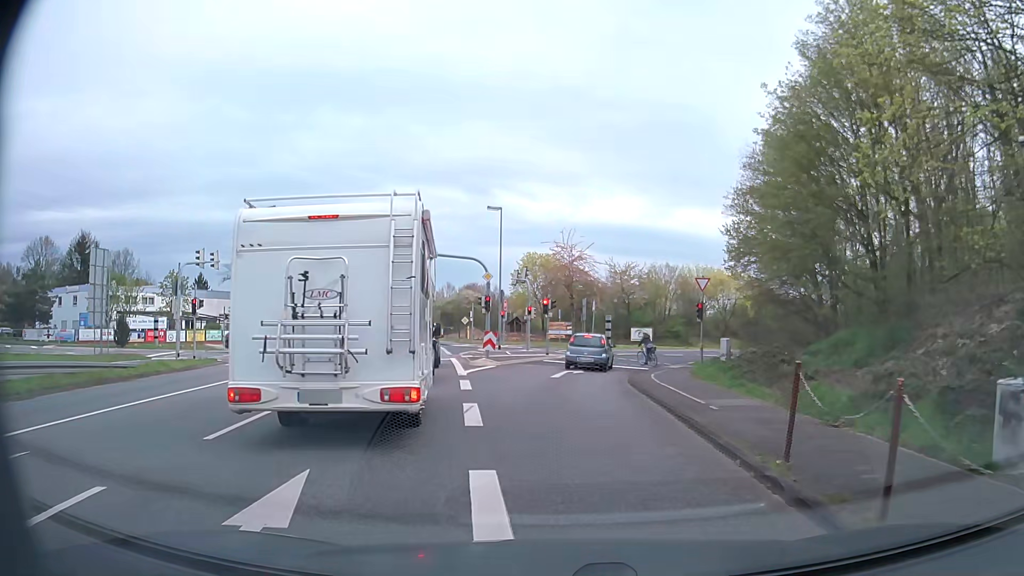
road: secondary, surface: asphalt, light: Day
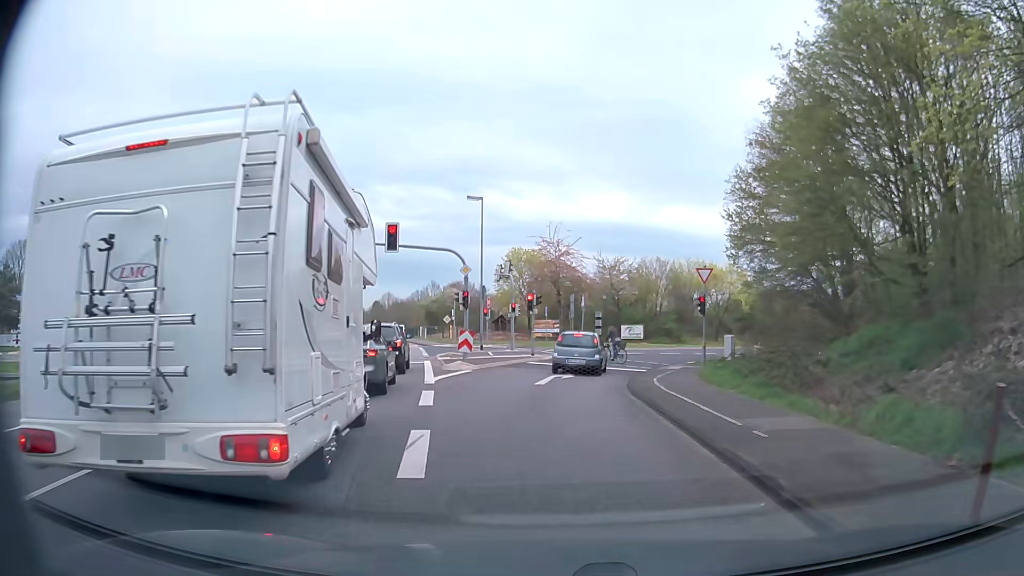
(0.0, +3.4) m; +1°
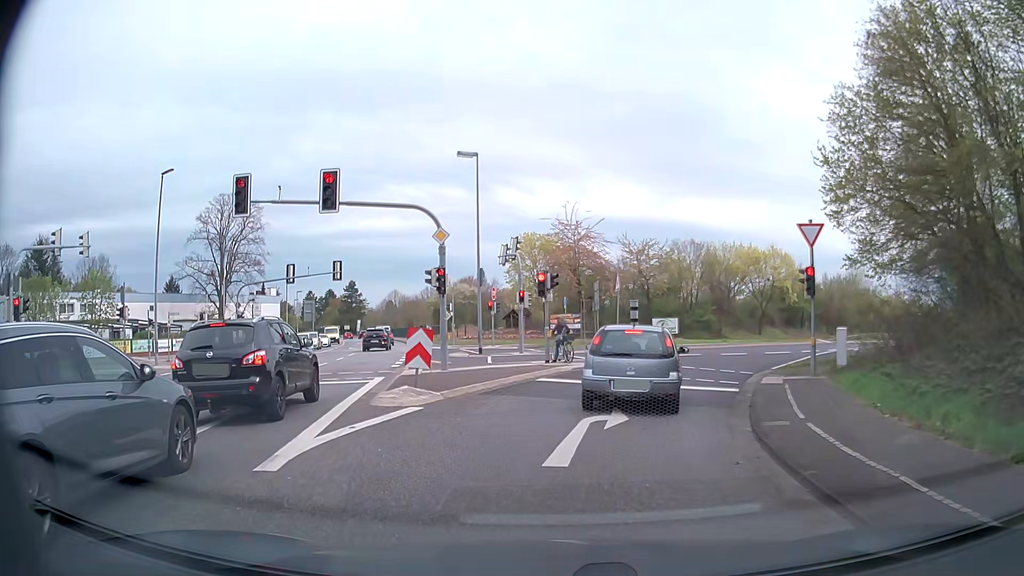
(-0.2, +11.0) m; -4°
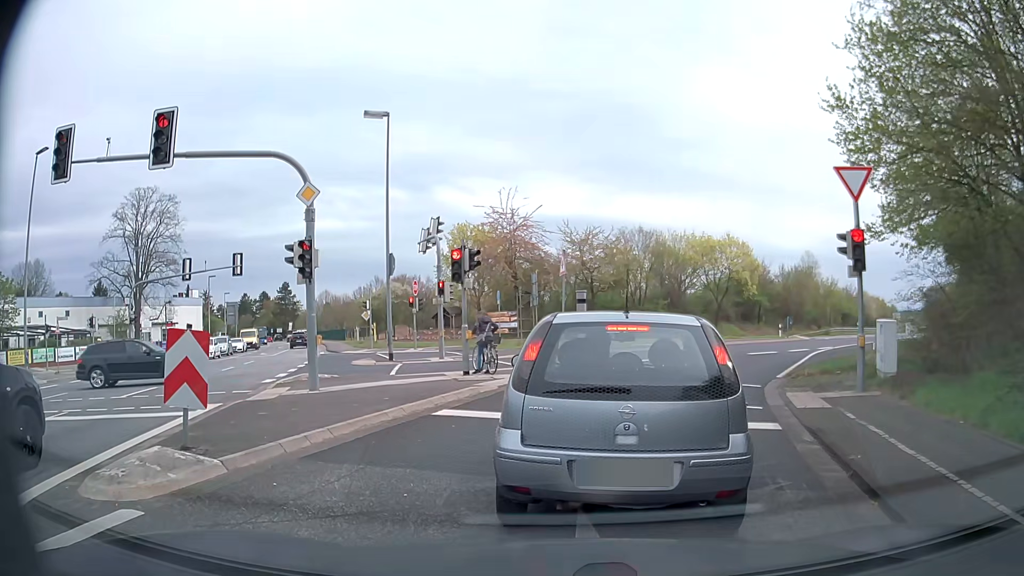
(+0.4, +6.6) m; +7°
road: secondary_link
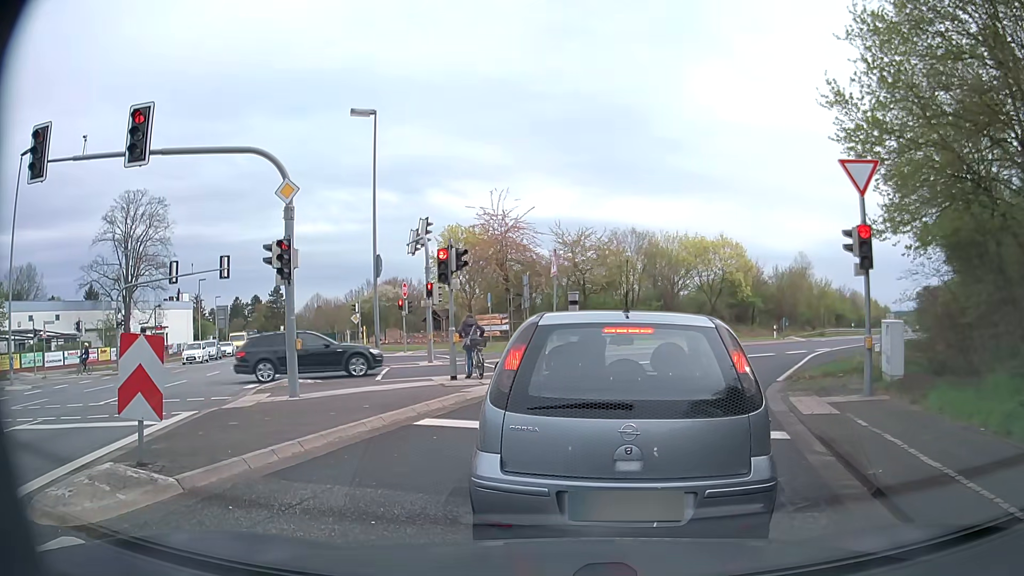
(0.0, +0.6) m; 0°
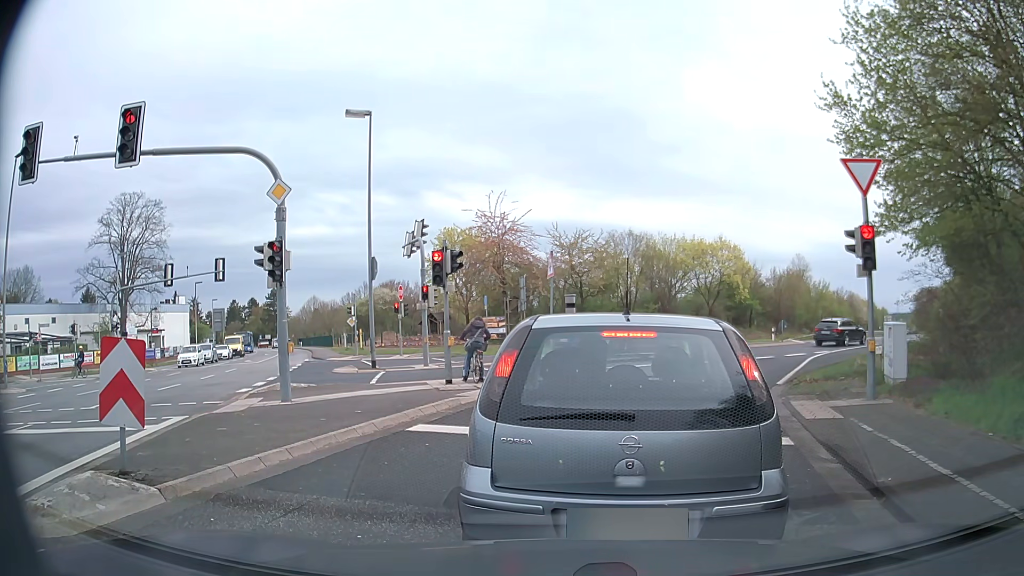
(0.0, +0.3) m; 0°
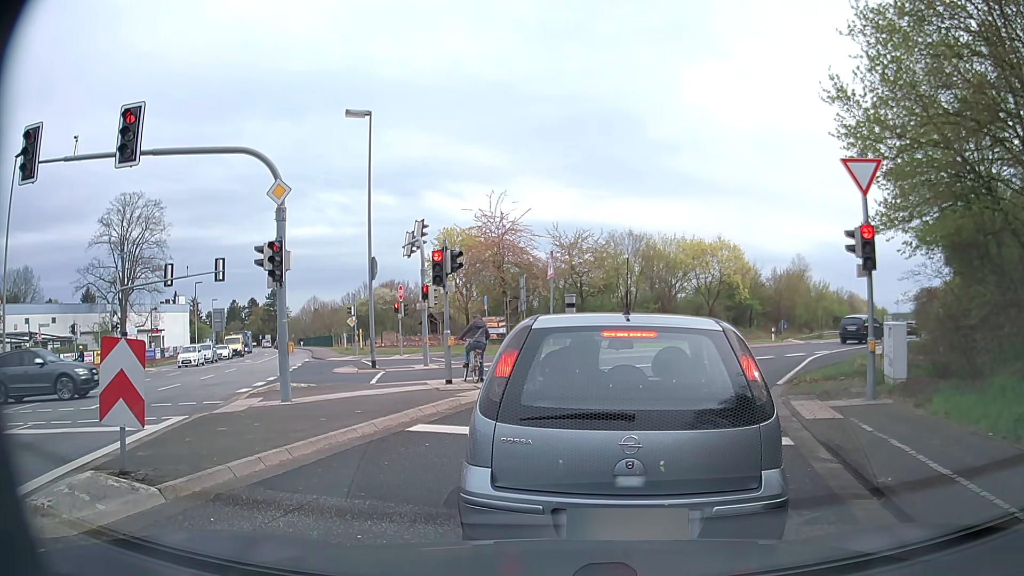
(0.0, 0.0) m; 0°
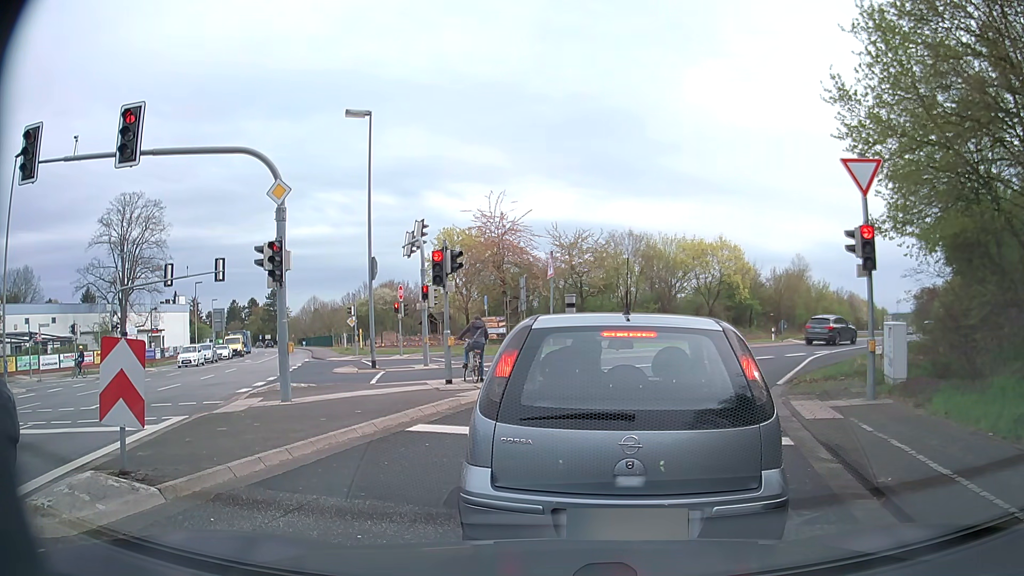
(0.0, 0.0) m; 0°
